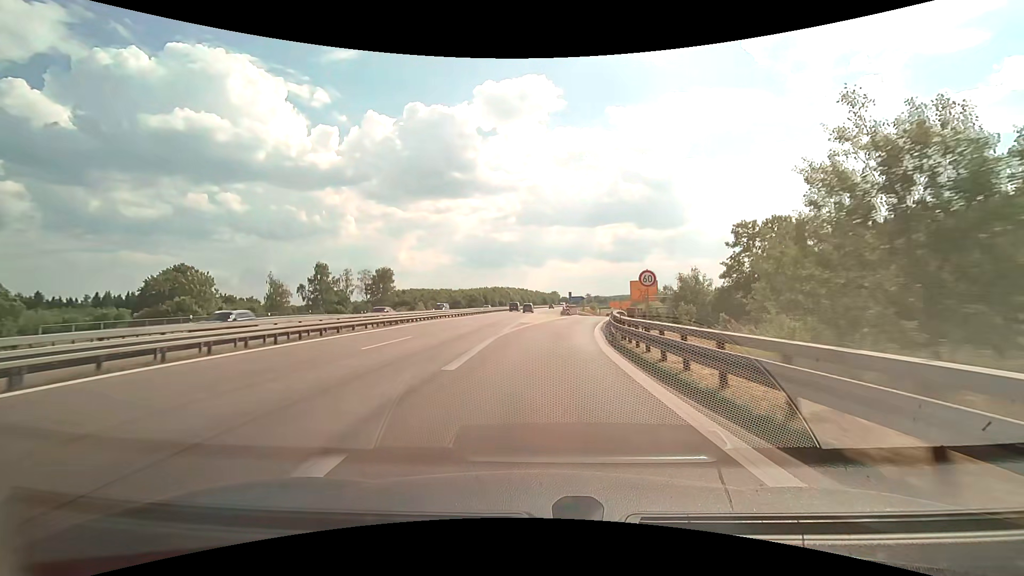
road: motorway_link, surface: asphalt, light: Day
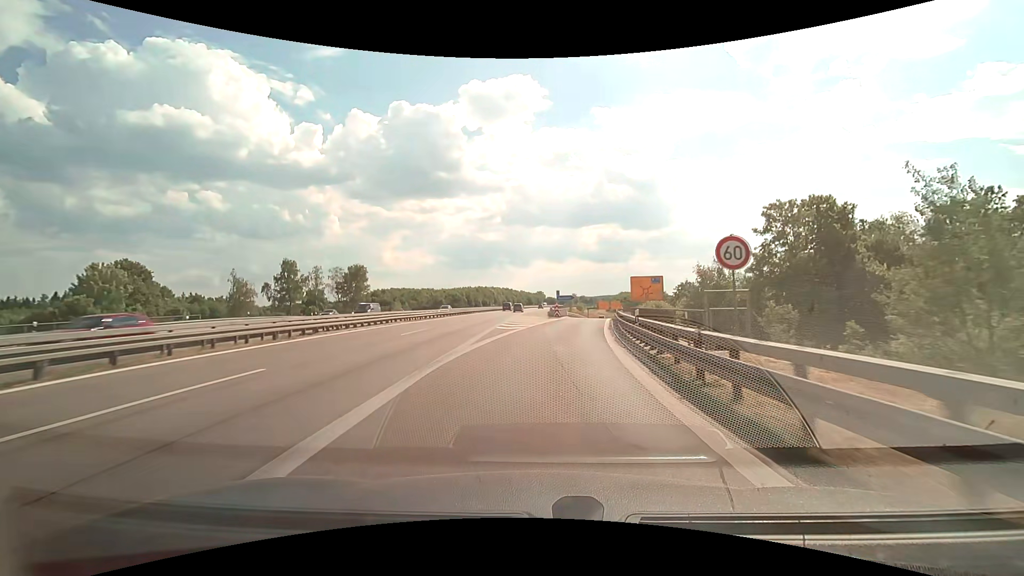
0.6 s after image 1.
(+0.1, +10.6) m; +1°
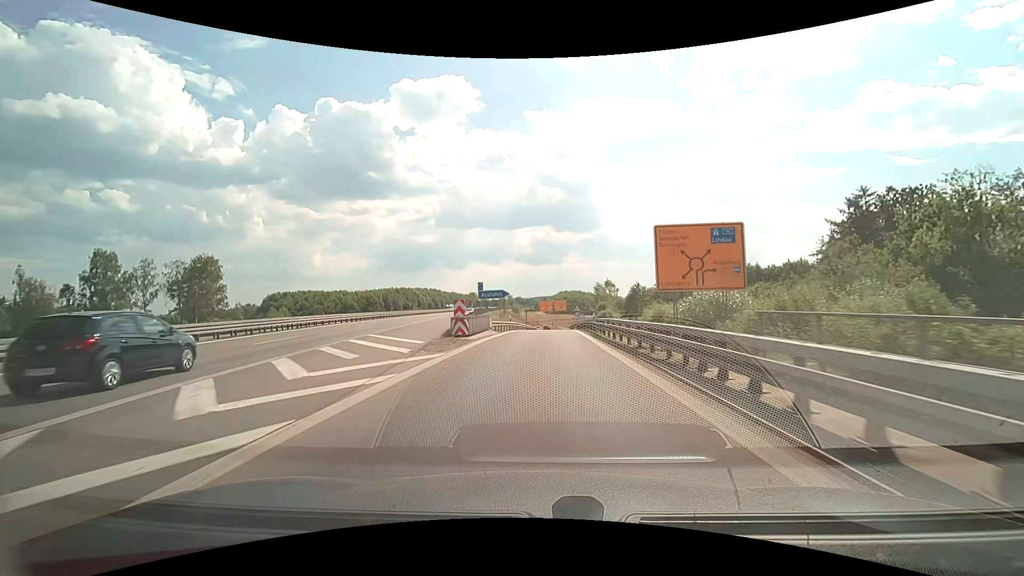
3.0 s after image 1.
(+2.9, +36.4) m; +8°
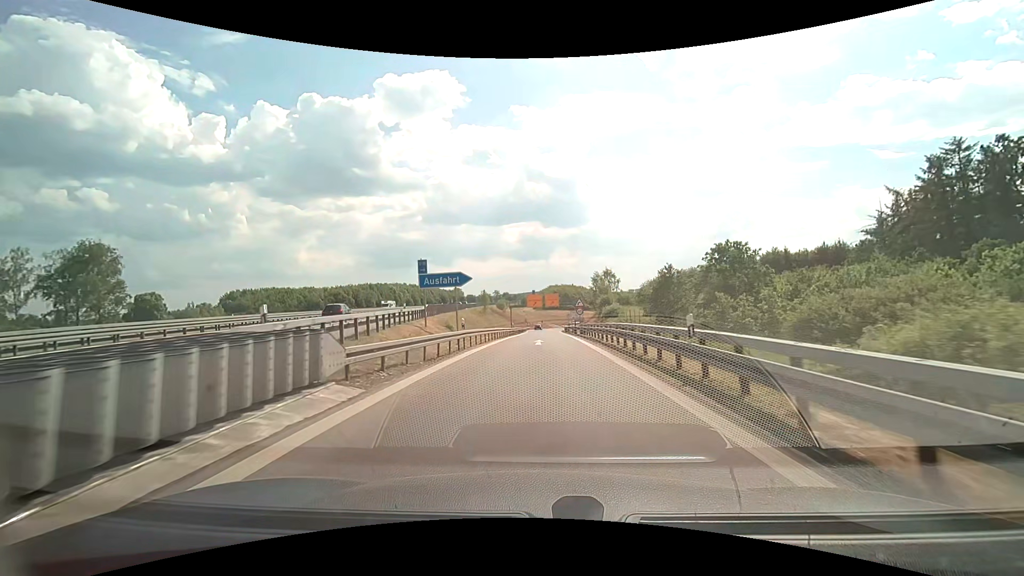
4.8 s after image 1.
(+0.3, +22.7) m; +1°
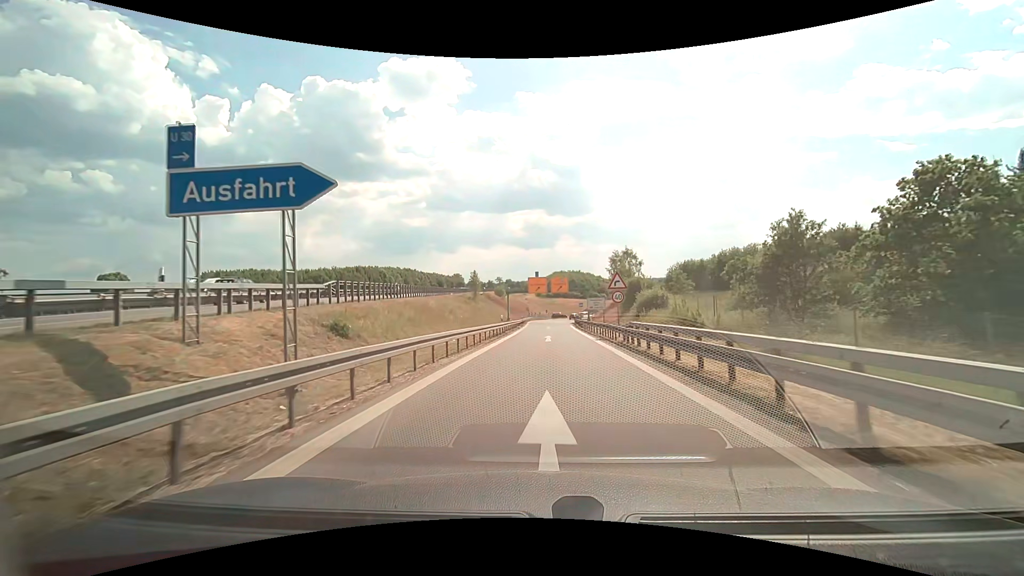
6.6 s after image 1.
(0.0, +22.4) m; 0°
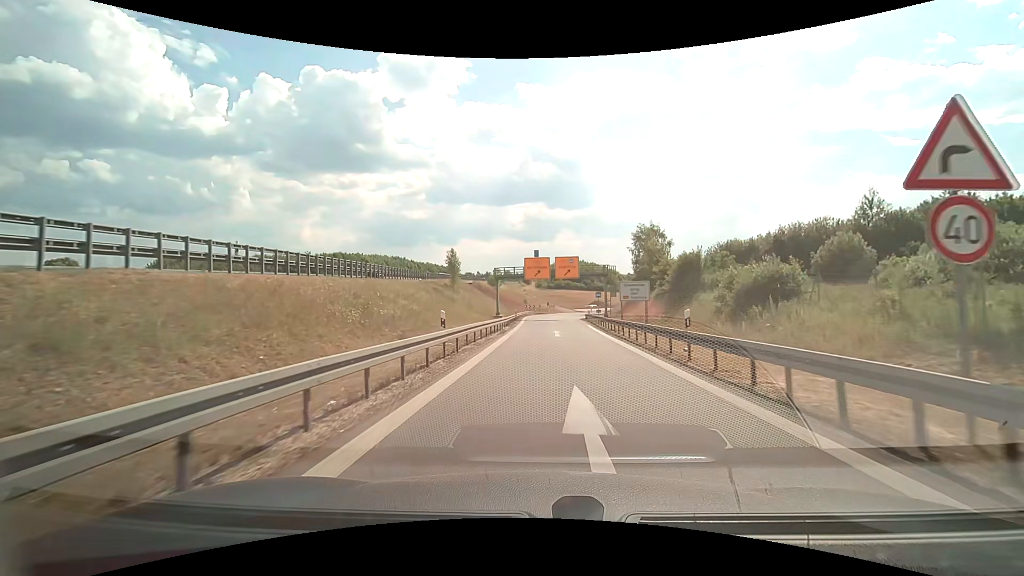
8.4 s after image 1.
(0.0, +22.6) m; 0°
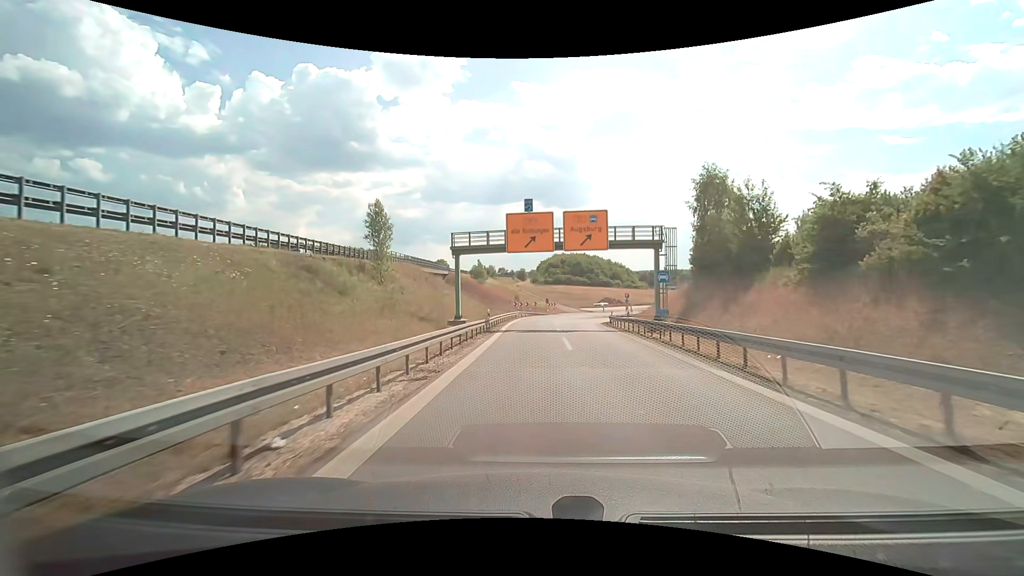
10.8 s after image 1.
(+0.2, +29.6) m; 0°
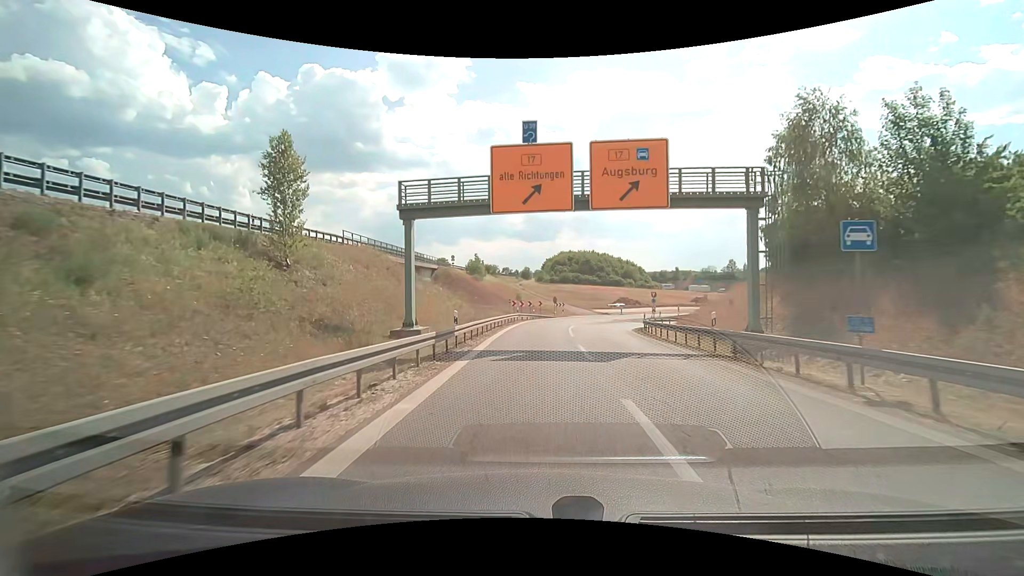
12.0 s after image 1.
(0.0, +14.6) m; -1°
(0, +10) (0, +20) (0, +30) (+1, +40) (+2, +50) (+6, +59) (+12, +67) (+20, +73) (+29, +78) (+37, +84) m
